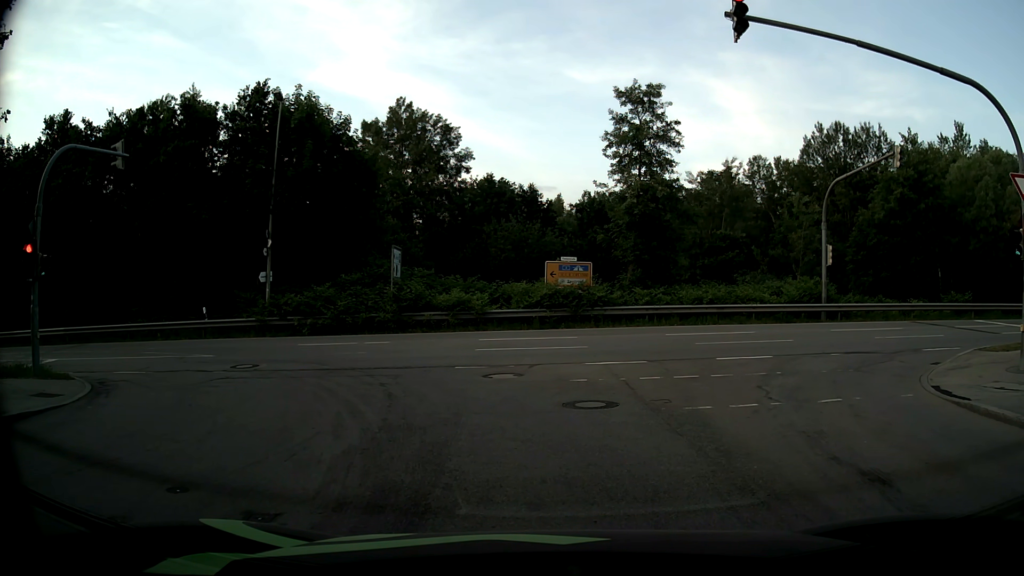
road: residential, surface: asphalt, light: Day
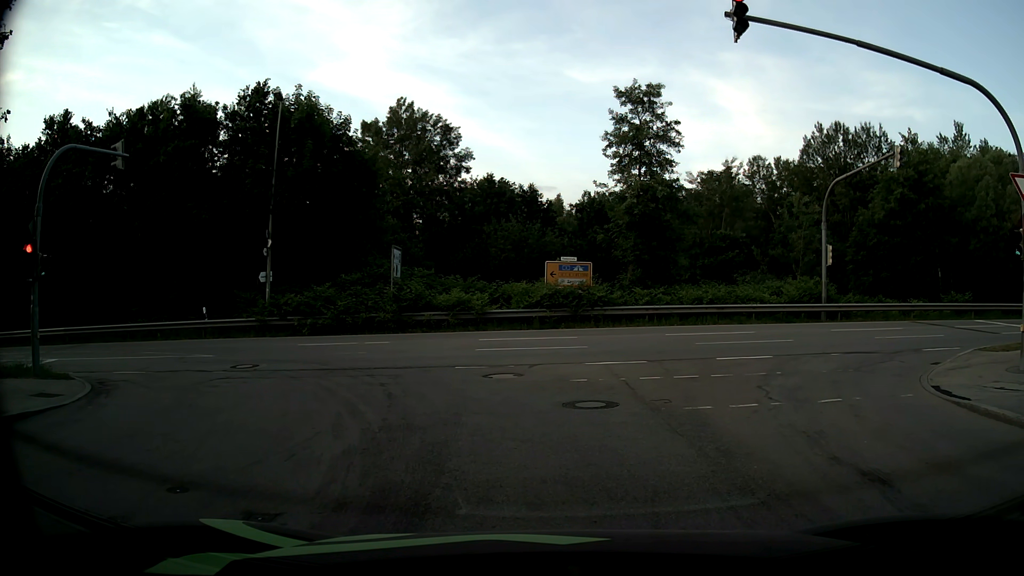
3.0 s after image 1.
(0.0, 0.0) m; 0°
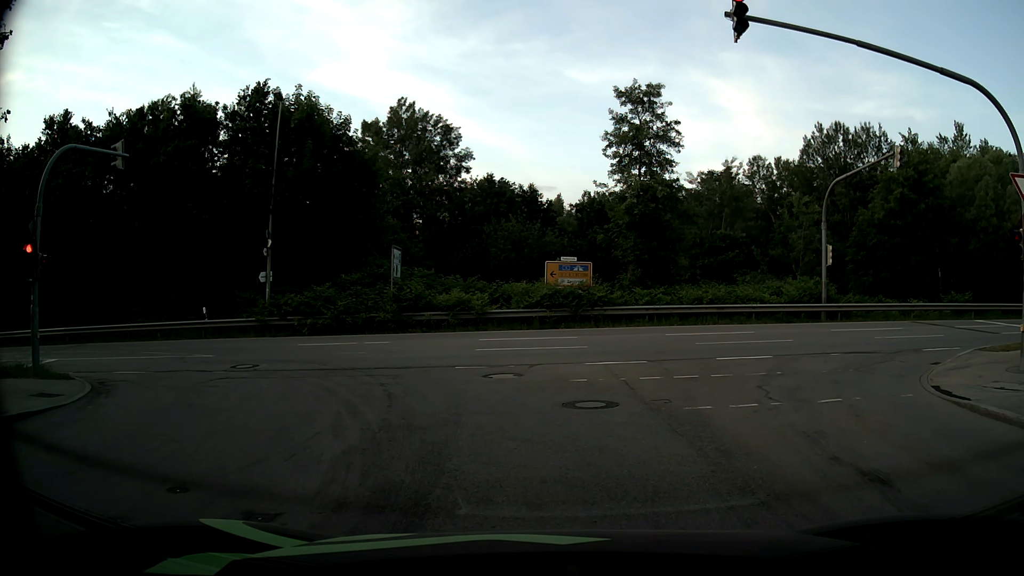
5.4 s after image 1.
(0.0, 0.0) m; 0°
(-1, +10) (-6, +19) (-15, +23) (-24, +24) (-34, +23) (-44, +22) (-54, +21) (-64, +20) (-74, +19) (-84, +17) m
